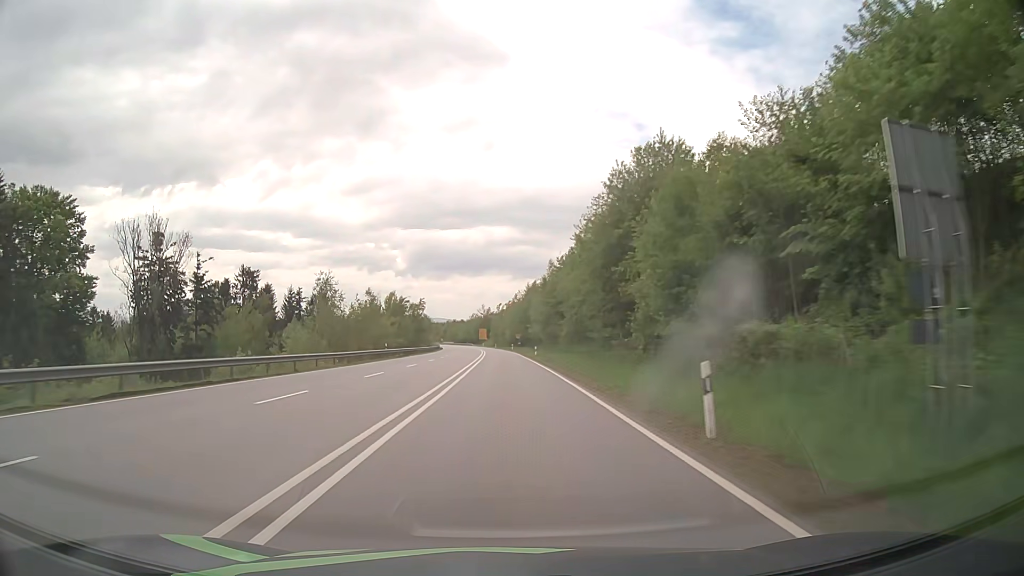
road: primary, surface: asphalt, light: Day
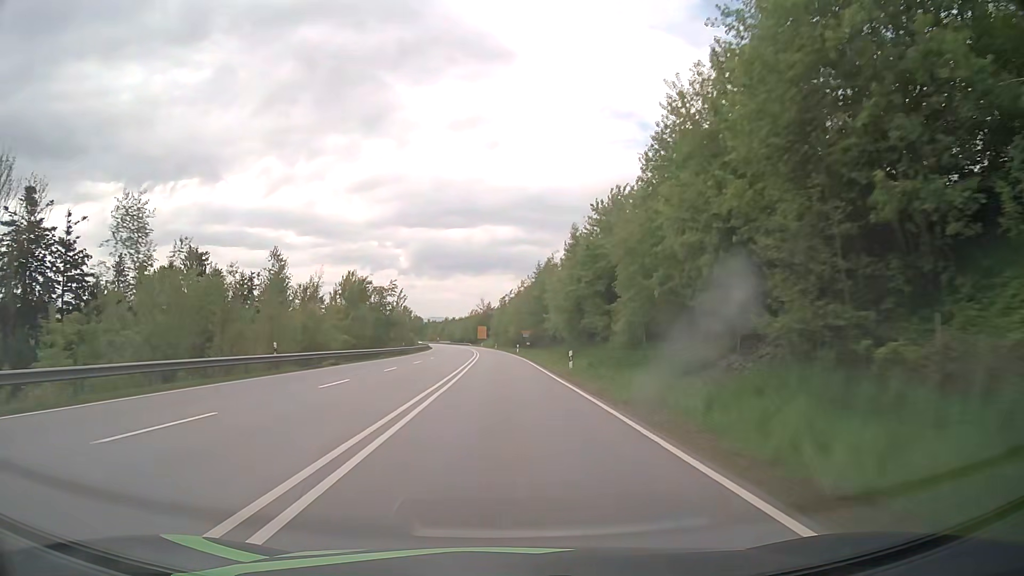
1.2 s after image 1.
(0.0, +30.2) m; 0°
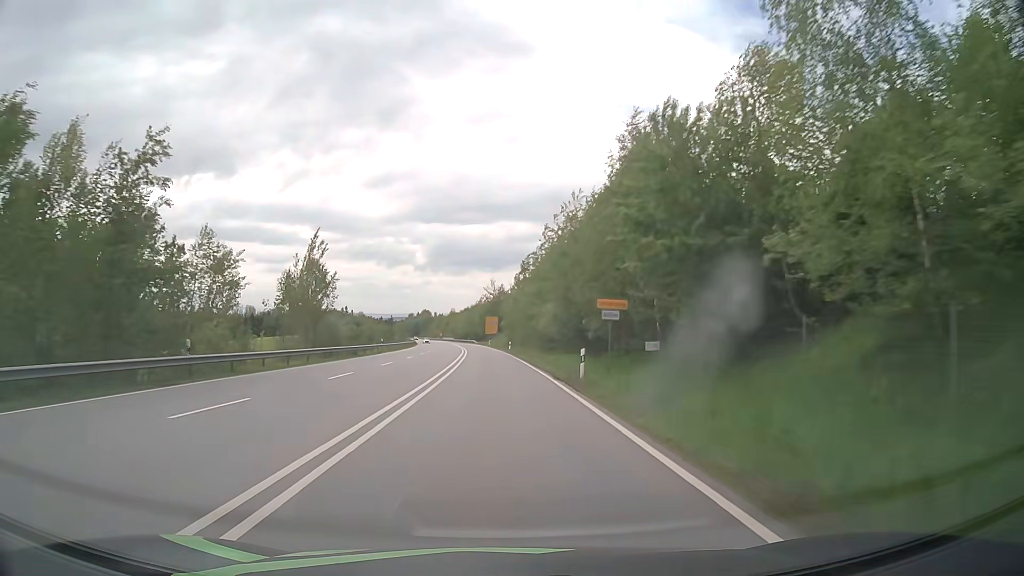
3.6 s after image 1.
(-0.4, +56.5) m; -1°
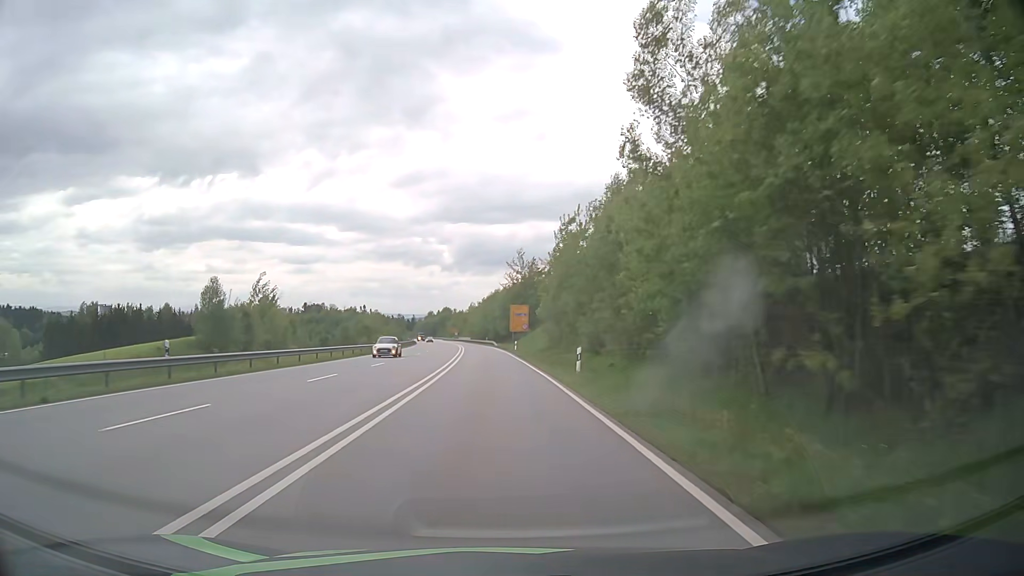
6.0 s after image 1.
(-1.1, +49.4) m; -2°
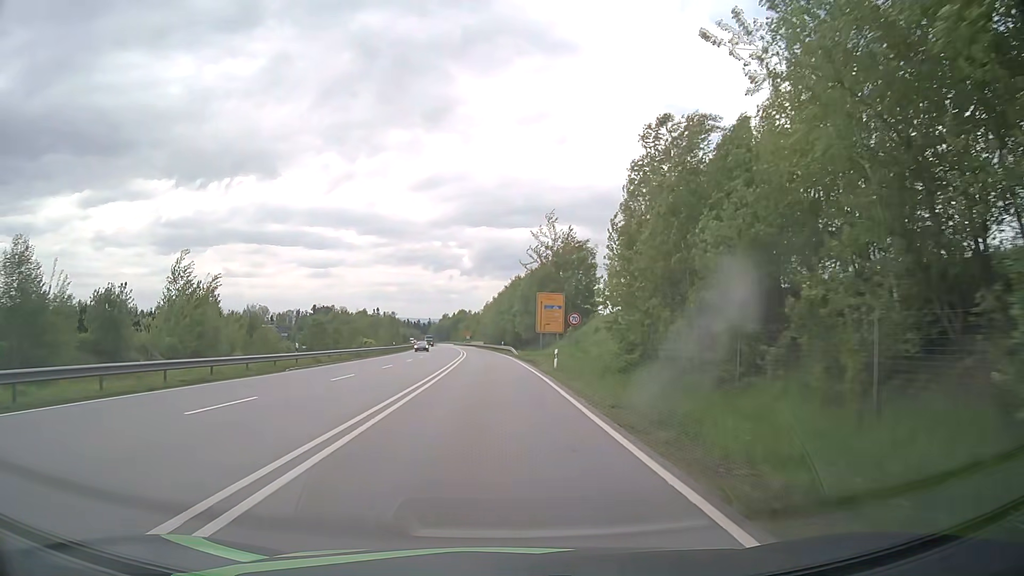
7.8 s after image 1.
(-0.4, +32.4) m; -2°
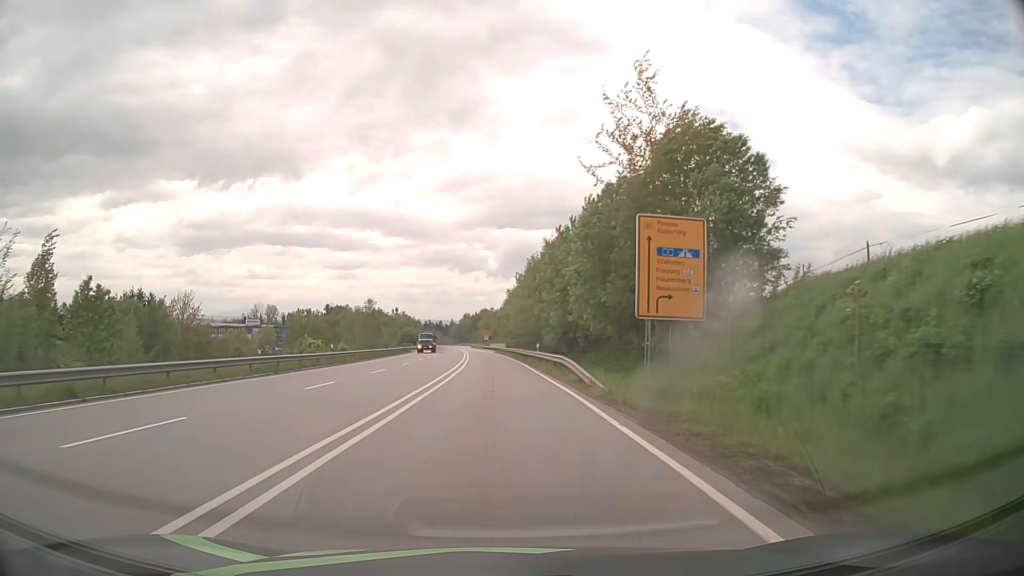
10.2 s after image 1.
(-0.7, +40.2) m; -2°
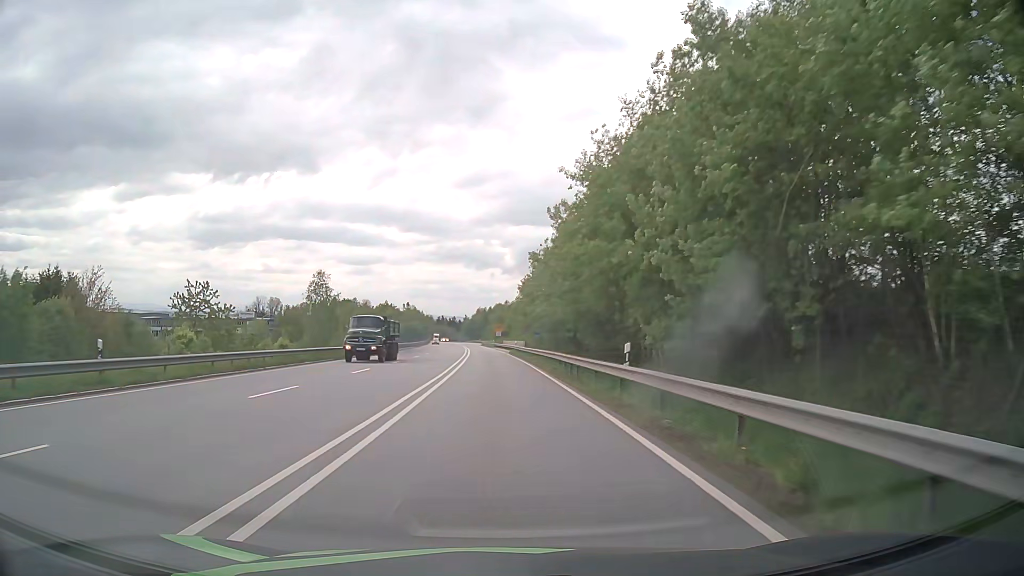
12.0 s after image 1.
(-0.3, +28.5) m; -1°
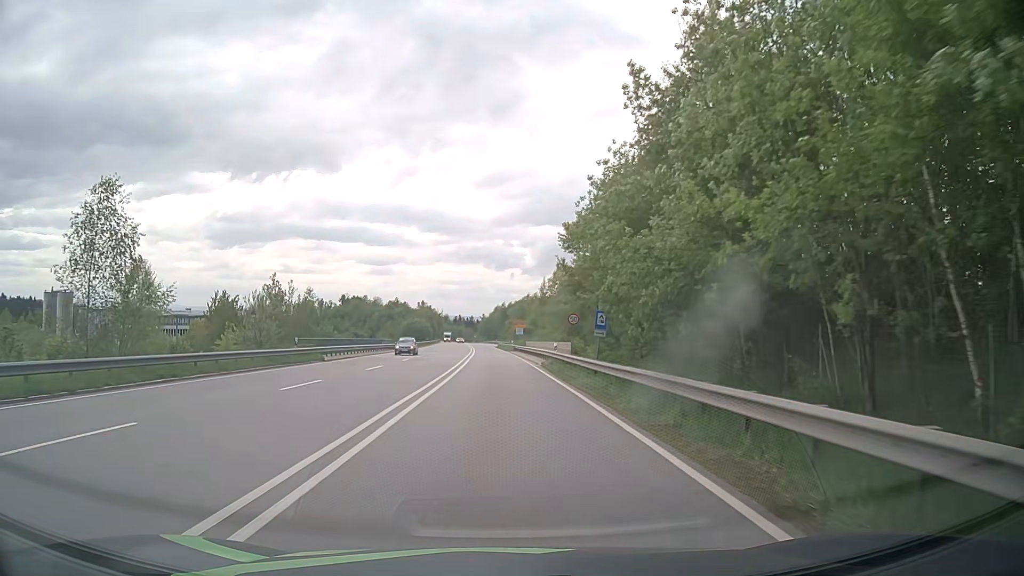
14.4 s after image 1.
(-0.6, +33.3) m; -2°
(0, +10) (0, +20) (0, +30) (0, +40) (0, +50) (-1, +60) (-1, +70) (-1, +80) (-2, +90) (-2, +100) m
